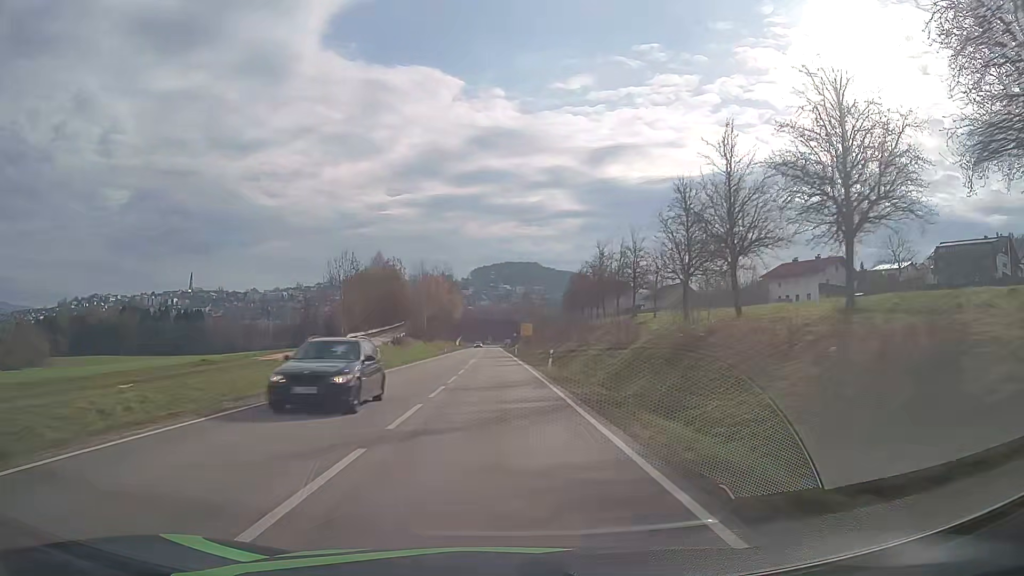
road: secondary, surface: asphalt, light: Day
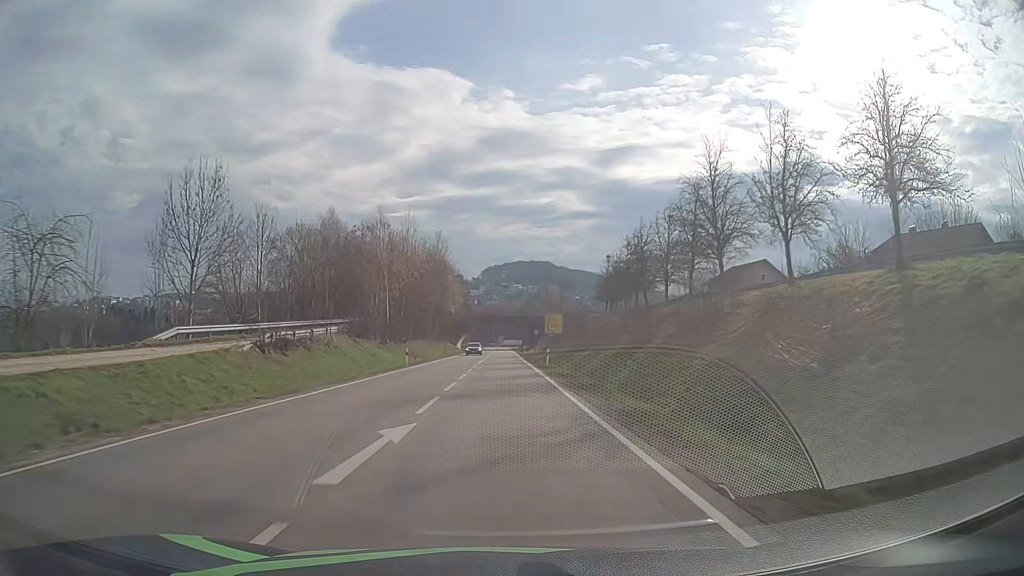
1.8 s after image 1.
(-0.5, +40.1) m; -1°
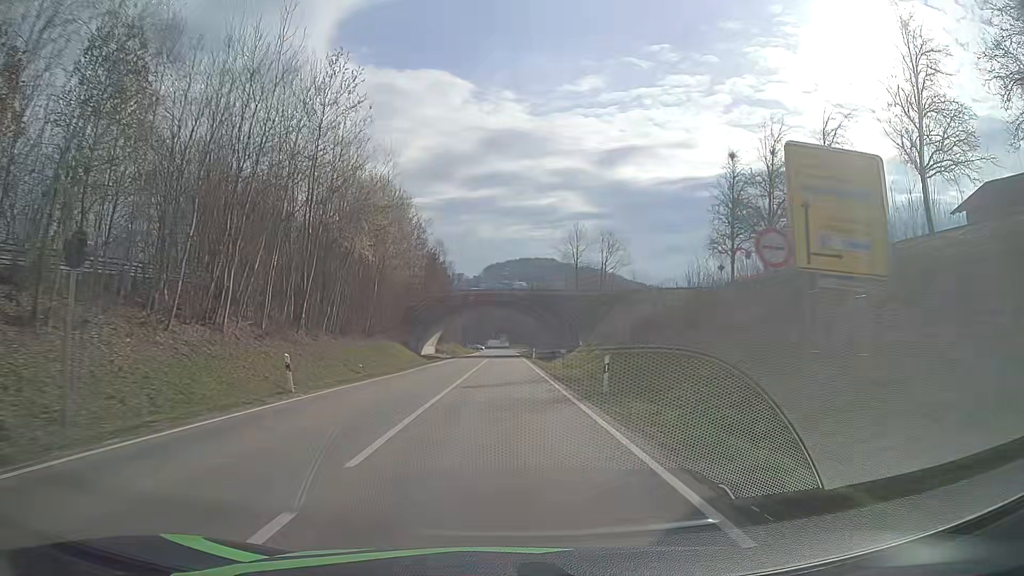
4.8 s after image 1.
(-0.1, +66.2) m; 0°
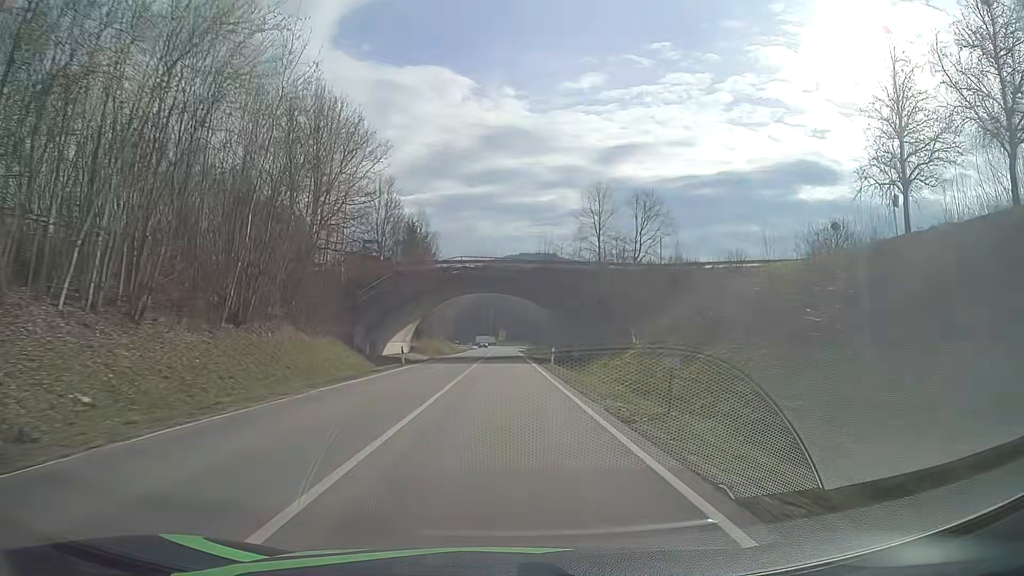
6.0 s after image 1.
(0.0, +25.6) m; 0°
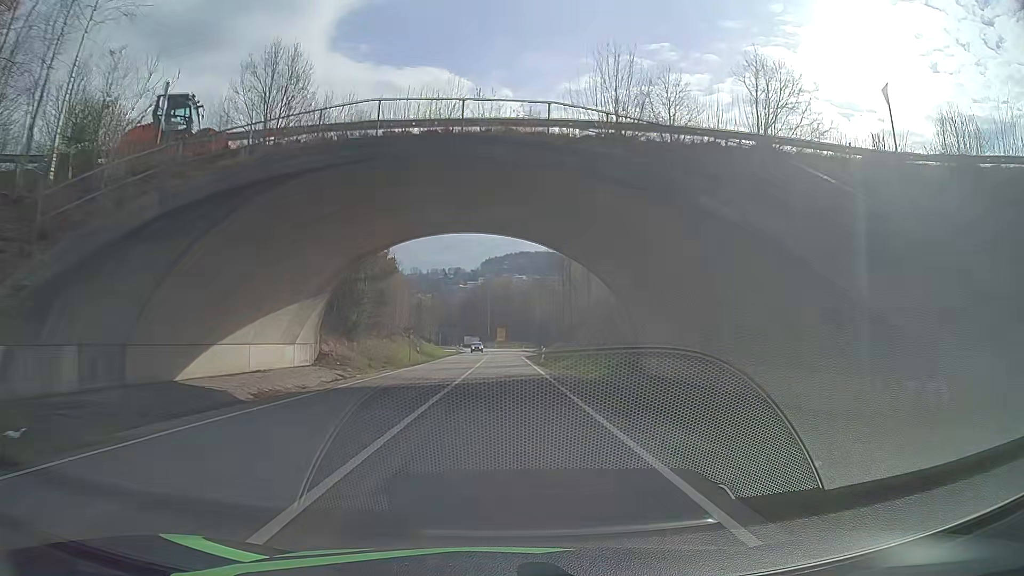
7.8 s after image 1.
(-0.3, +36.3) m; 0°
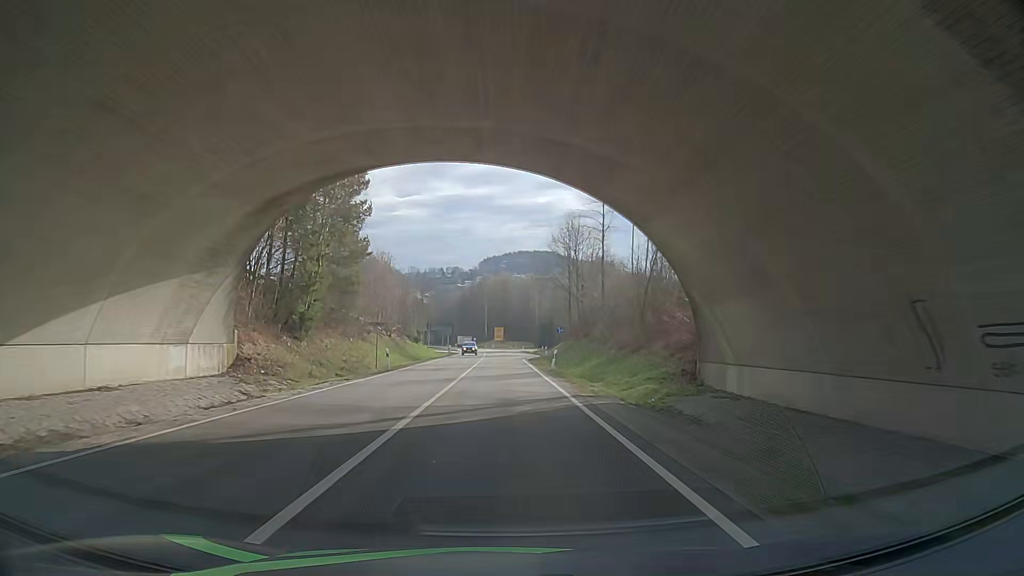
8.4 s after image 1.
(0.0, +11.6) m; 0°
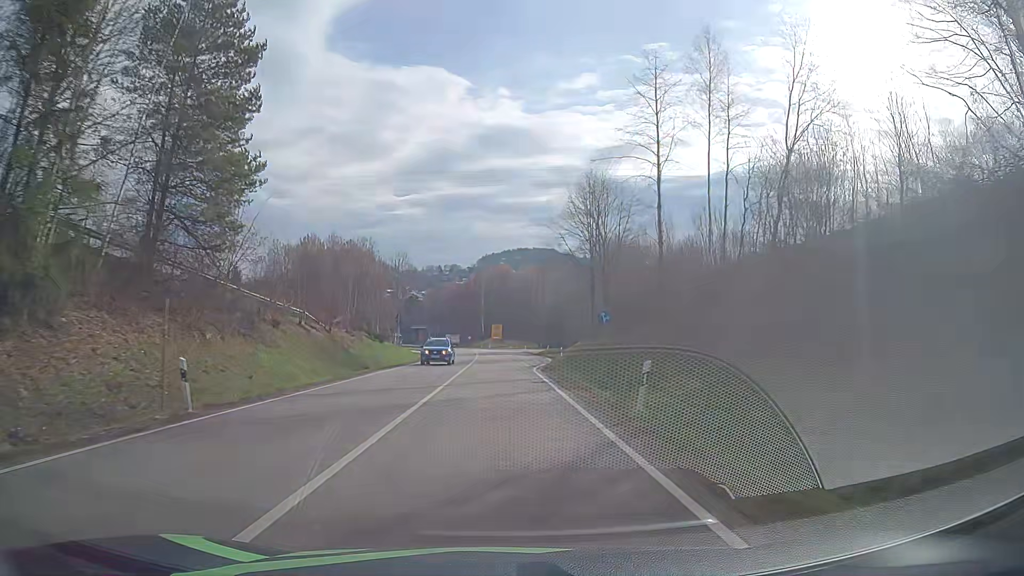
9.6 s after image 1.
(0.0, +22.6) m; 0°
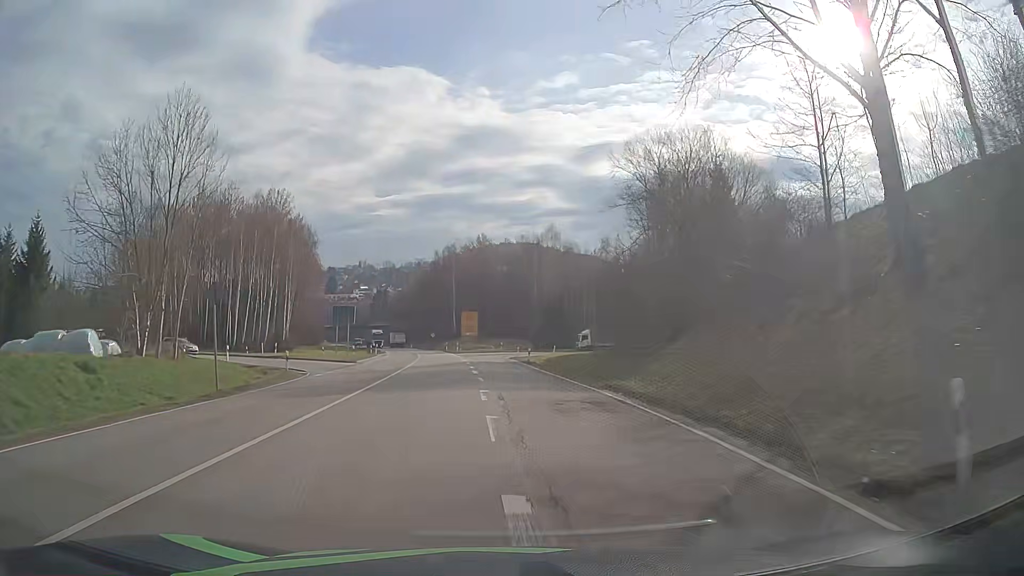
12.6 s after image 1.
(+0.8, +51.5) m; +2°
(0, +10) (0, +20) (0, +30) (-1, +40) (-1, +50) (-2, +60) (-1, +70) (+2, +79) (+9, +86) (+18, +91) m
